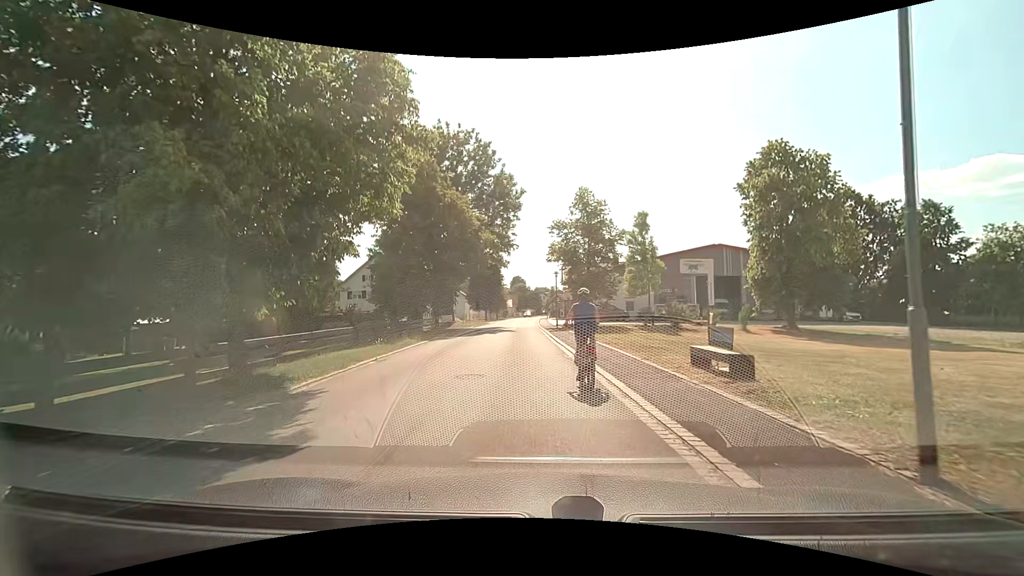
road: tertiary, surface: asphalt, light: Day
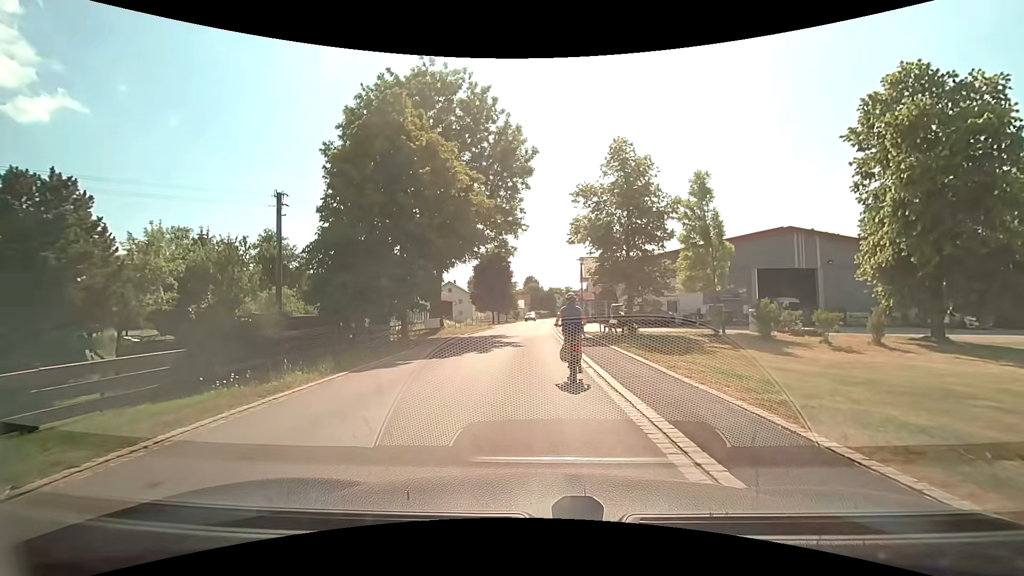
(-0.3, +11.8) m; -3°
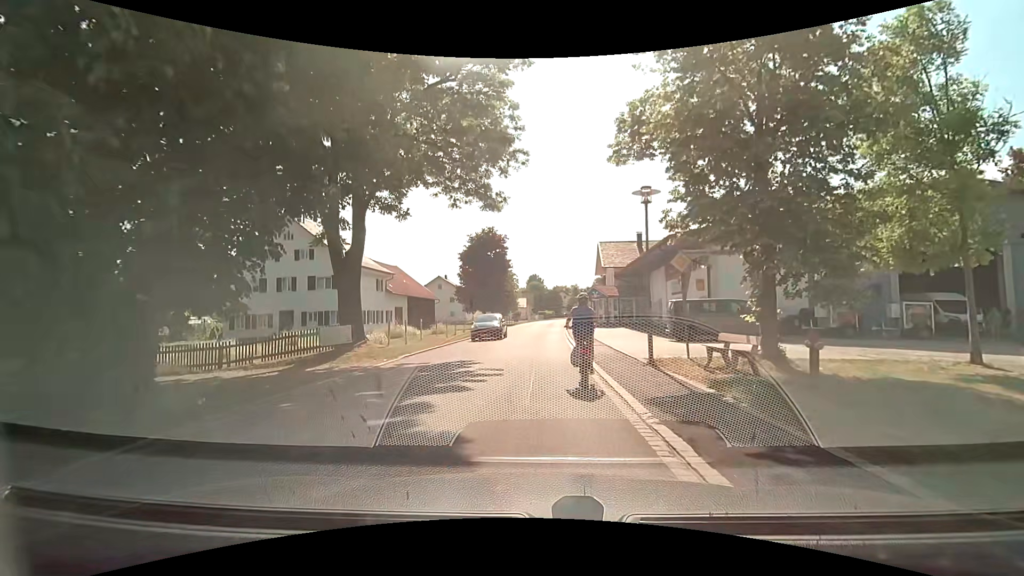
(+0.1, +16.7) m; +1°
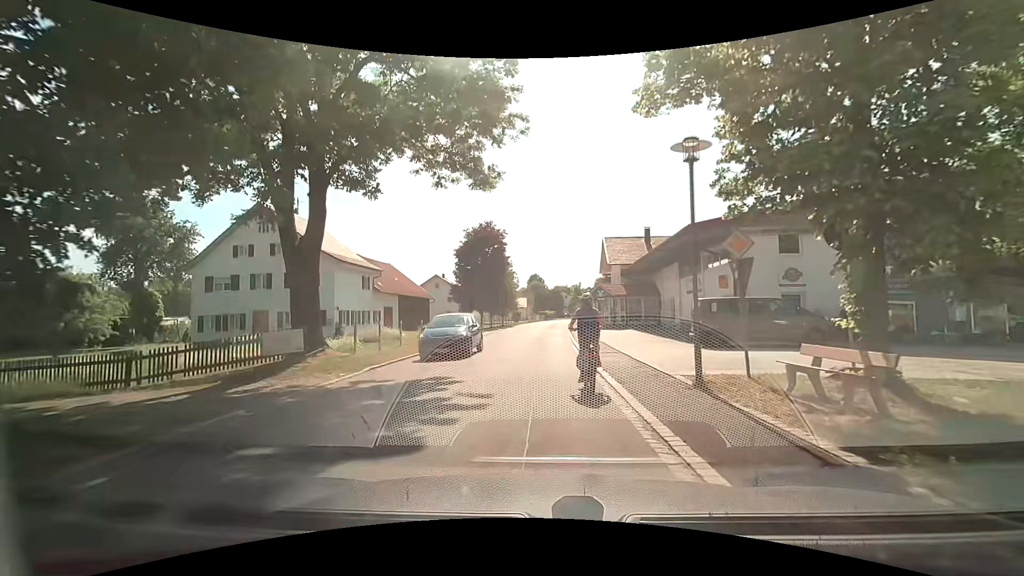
(0.0, +3.6) m; -1°
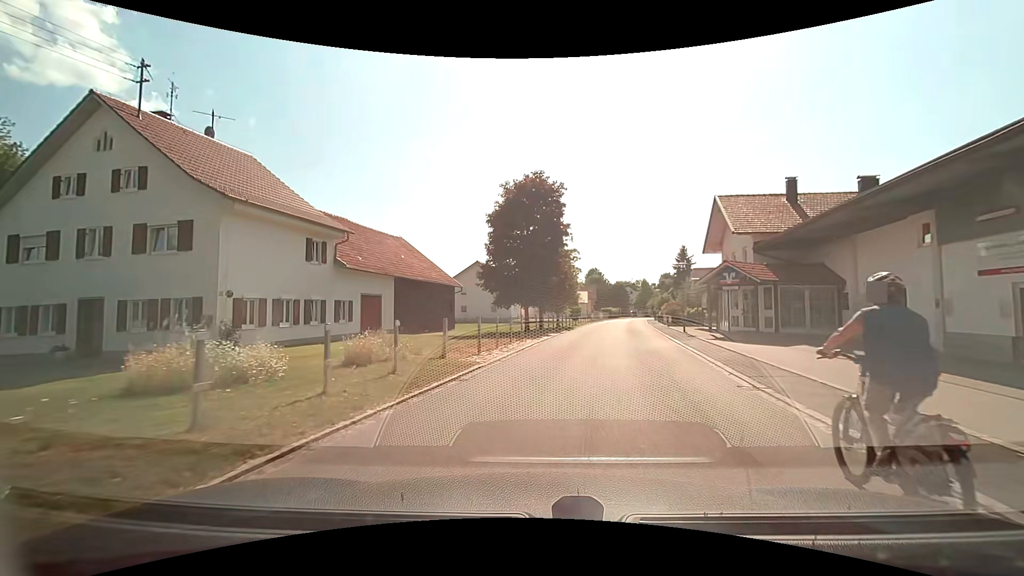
(-0.9, +18.4) m; -6°
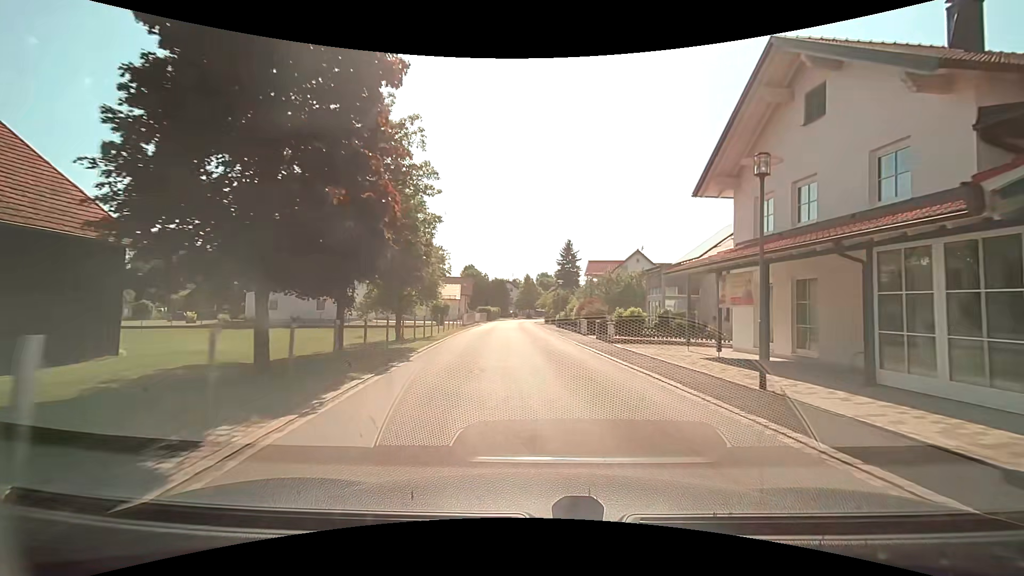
(+2.3, +23.8) m; +15°
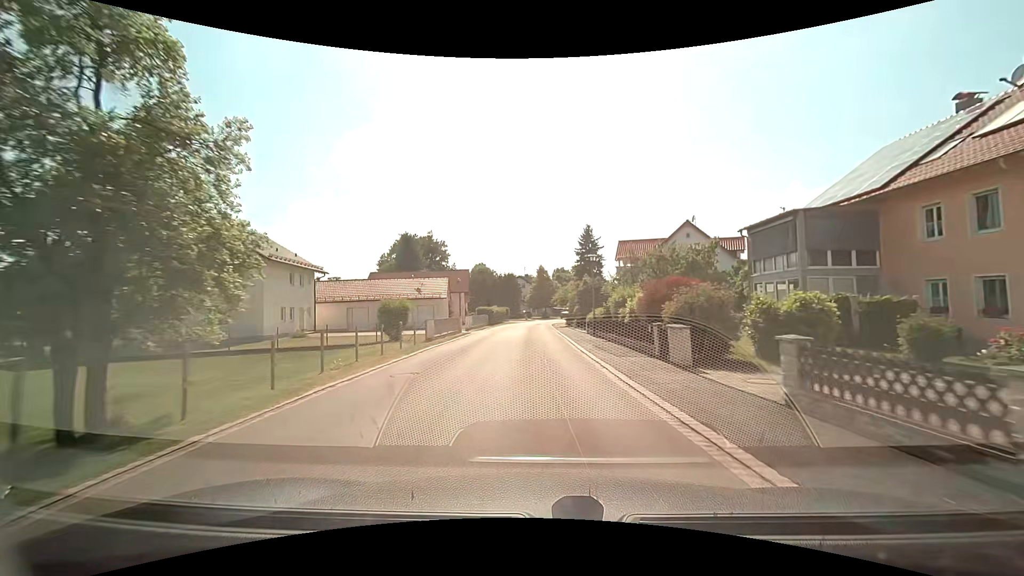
(-0.1, +19.4) m; -2°
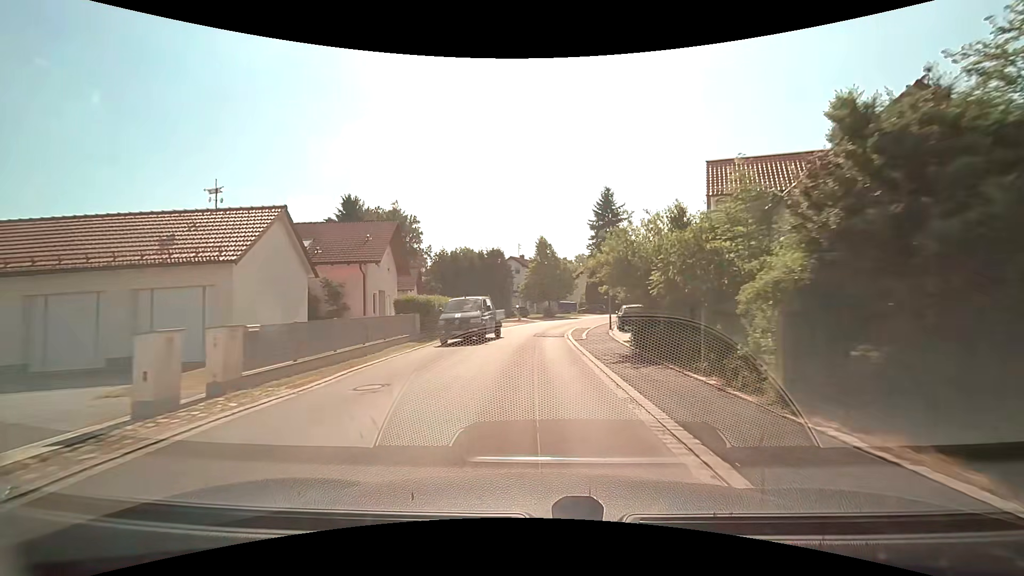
(-0.3, +33.9) m; 0°
(0, +10) (0, +20) (0, +30) (+2, +40) (+4, +50) (+7, +59) (+12, +68) (+17, +77) (+23, +85) (+28, +93) m
